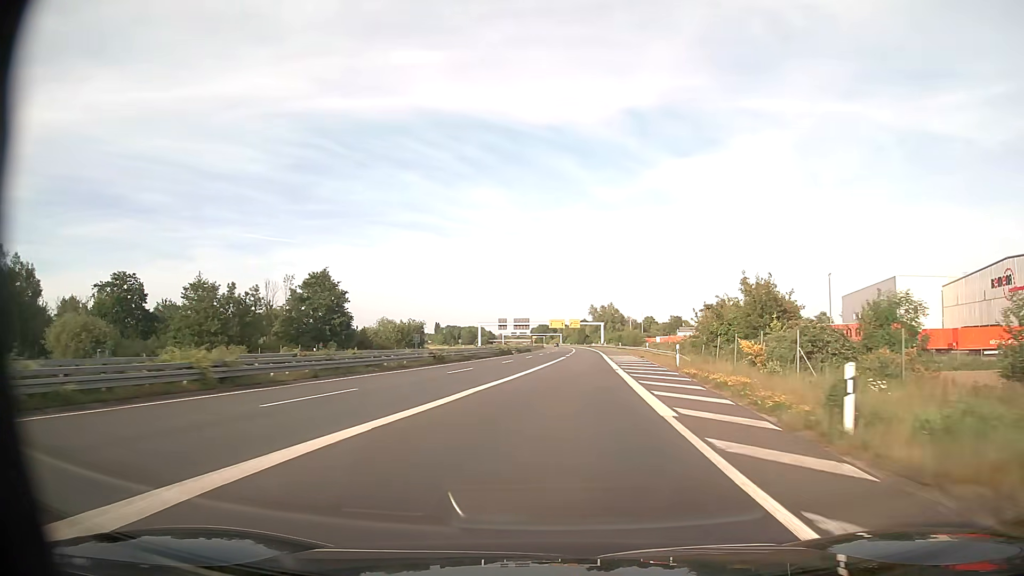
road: trunk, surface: asphalt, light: Day
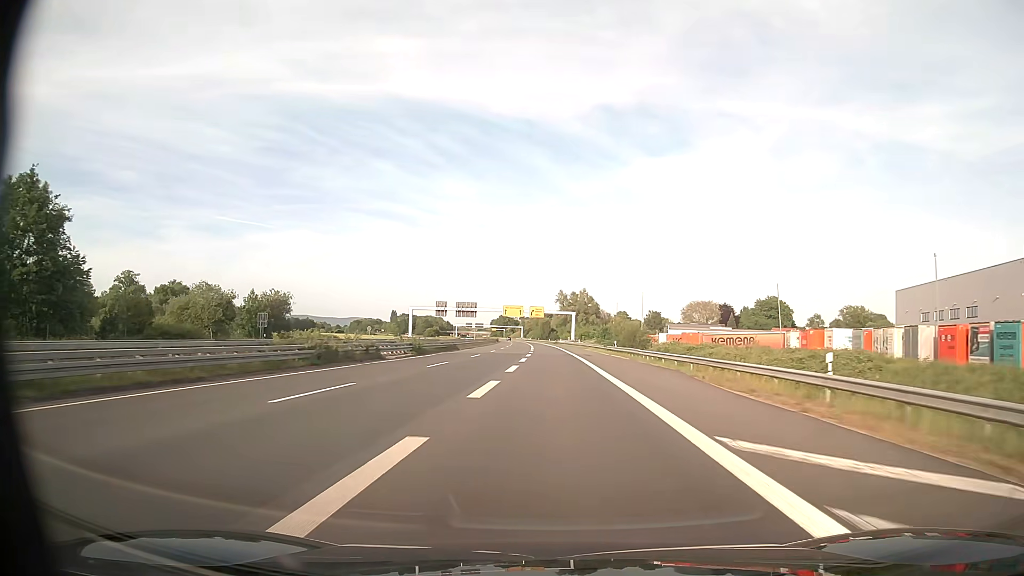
(+3.1, +55.1) m; +4°
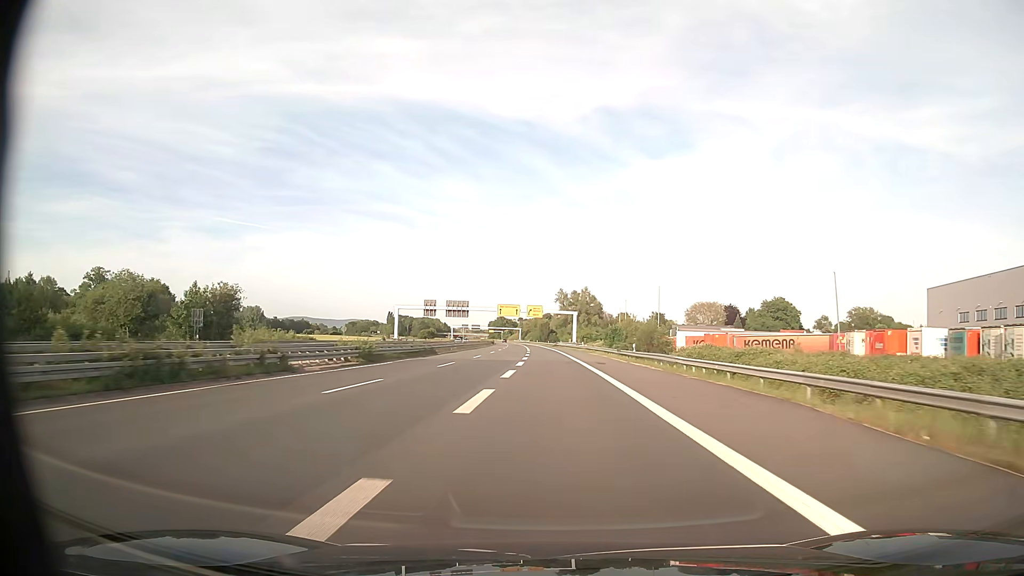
(0.0, +14.8) m; 0°
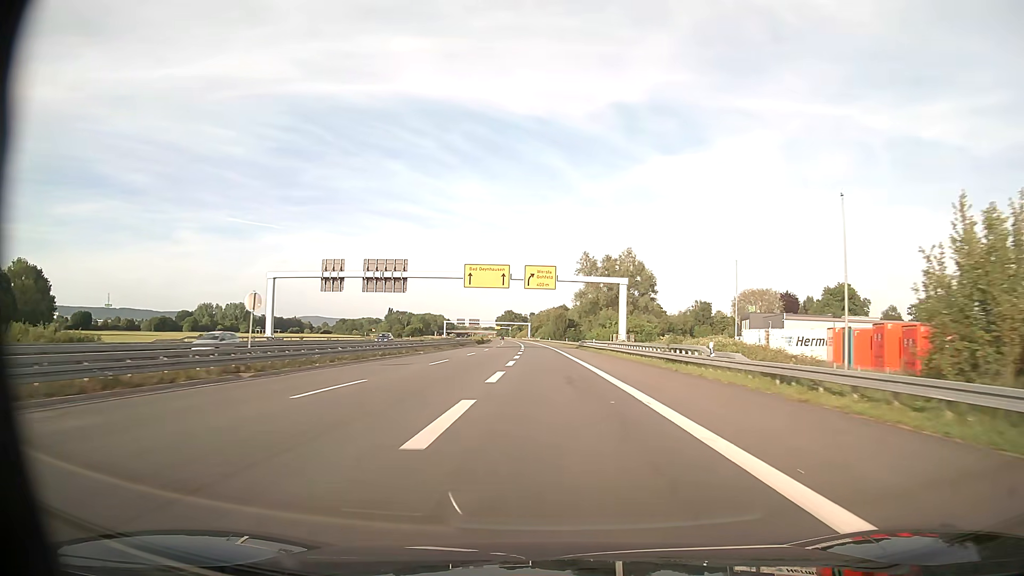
(-0.5, +76.8) m; -1°
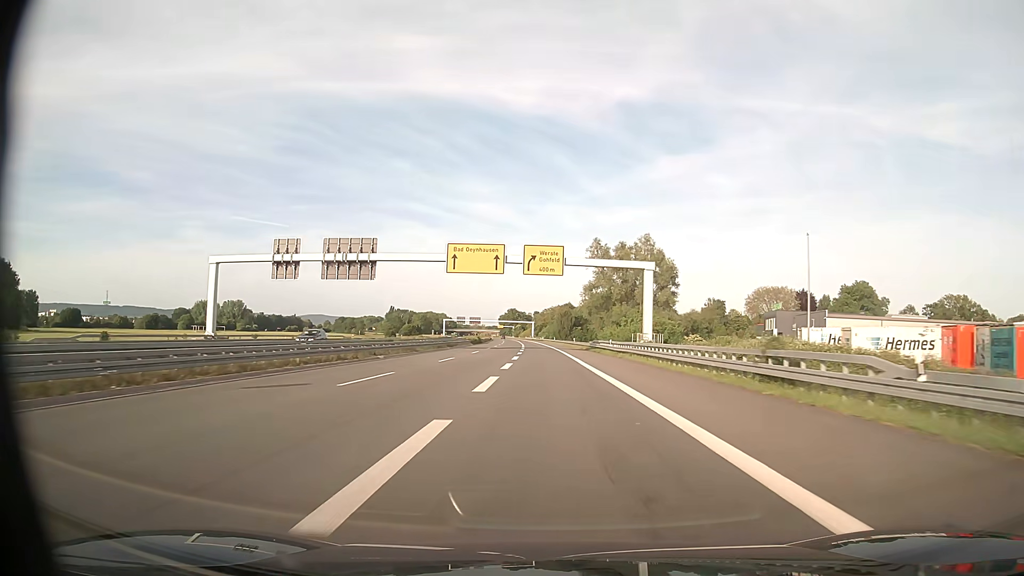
(-0.1, +15.6) m; 0°
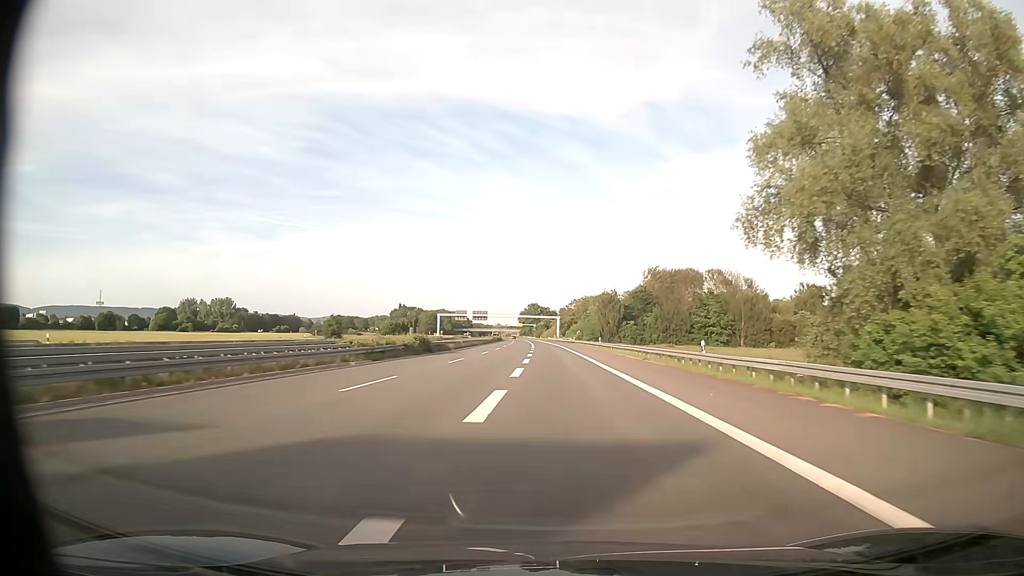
(-1.5, +78.1) m; -2°
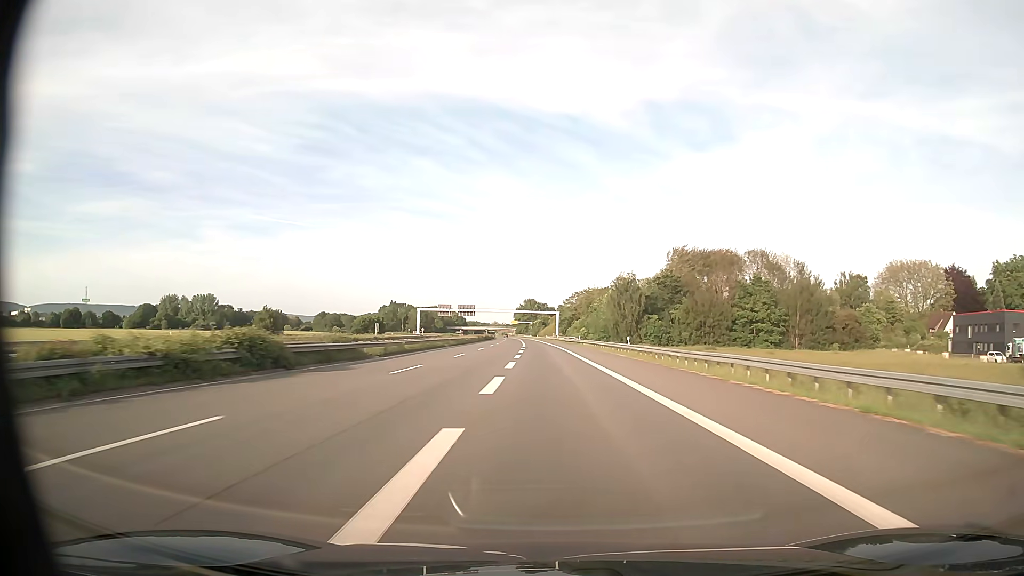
(0.0, +31.4) m; 0°
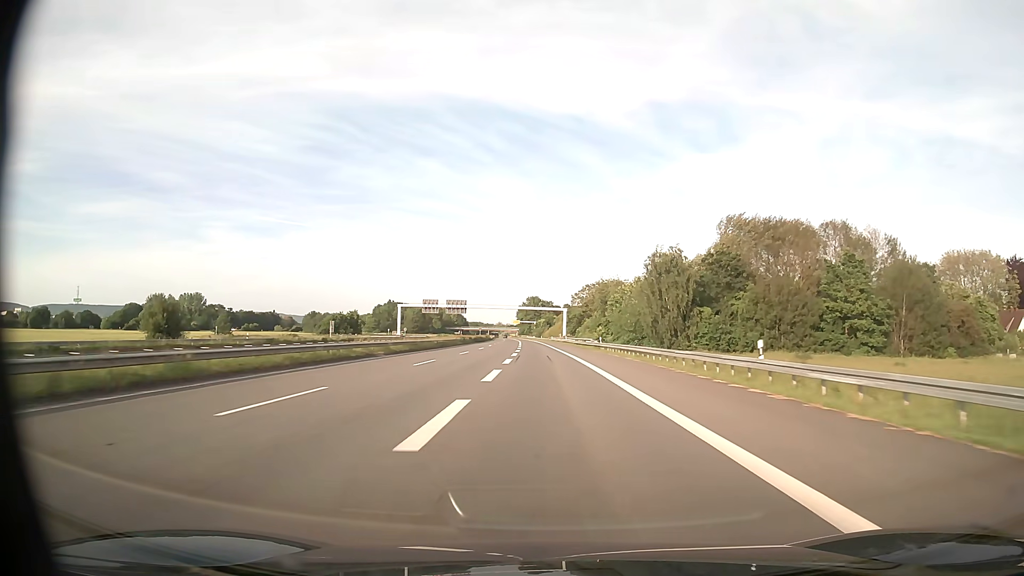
(-0.2, +31.5) m; -1°
(0, +10) (0, +20) (0, +30) (0, +40) (0, +50) (-1, +60) (-1, +70) (-1, +80) (-1, +90) (-2, +100) m
